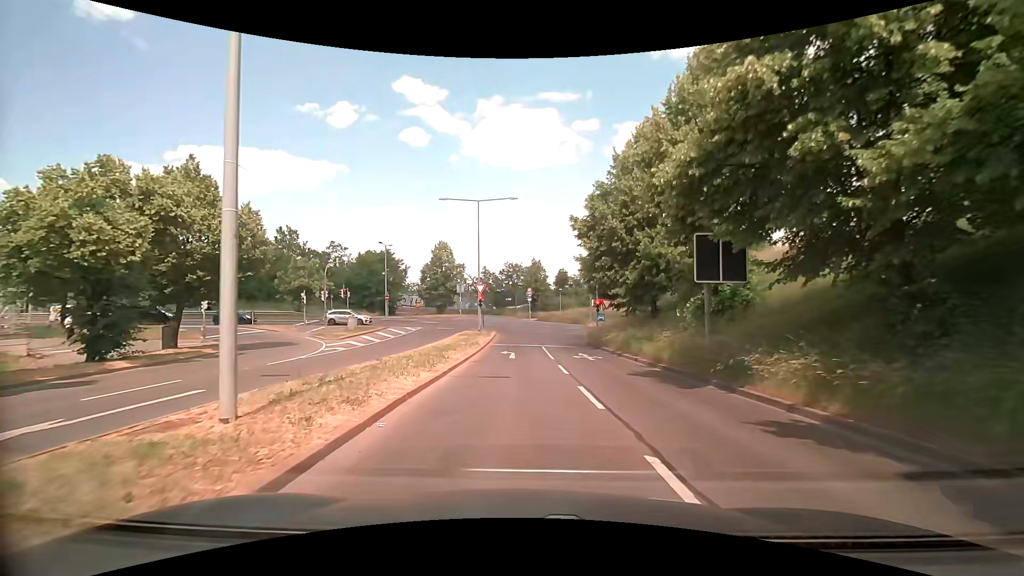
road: tertiary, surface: asphalt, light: Day
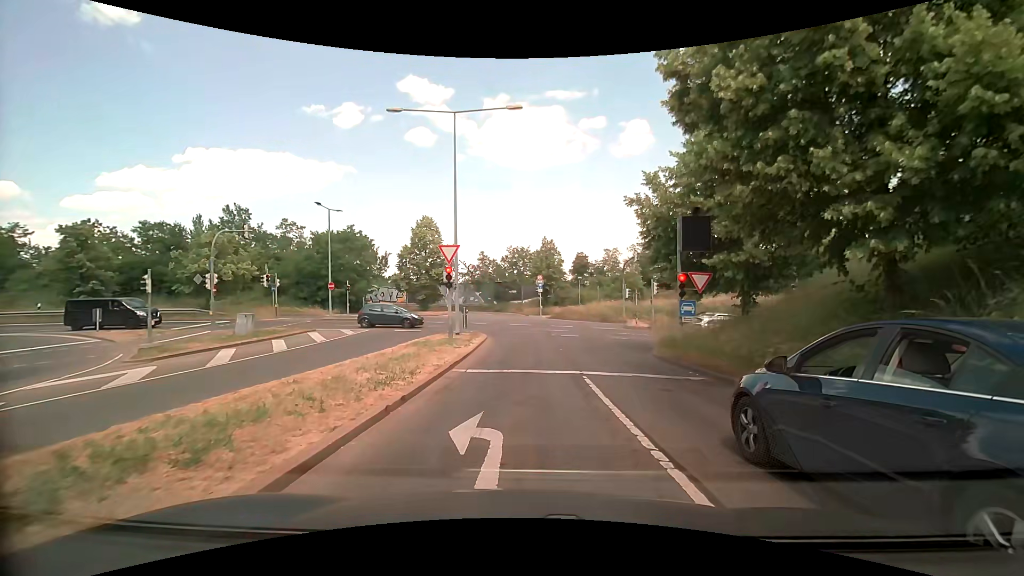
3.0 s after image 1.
(-0.3, +17.5) m; -1°
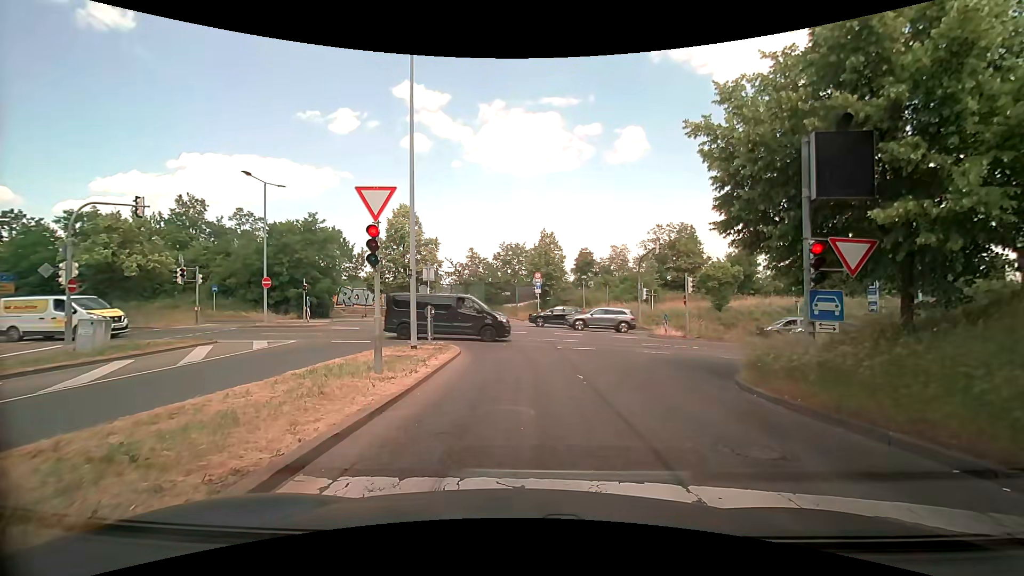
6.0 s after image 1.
(+0.1, +8.3) m; +3°
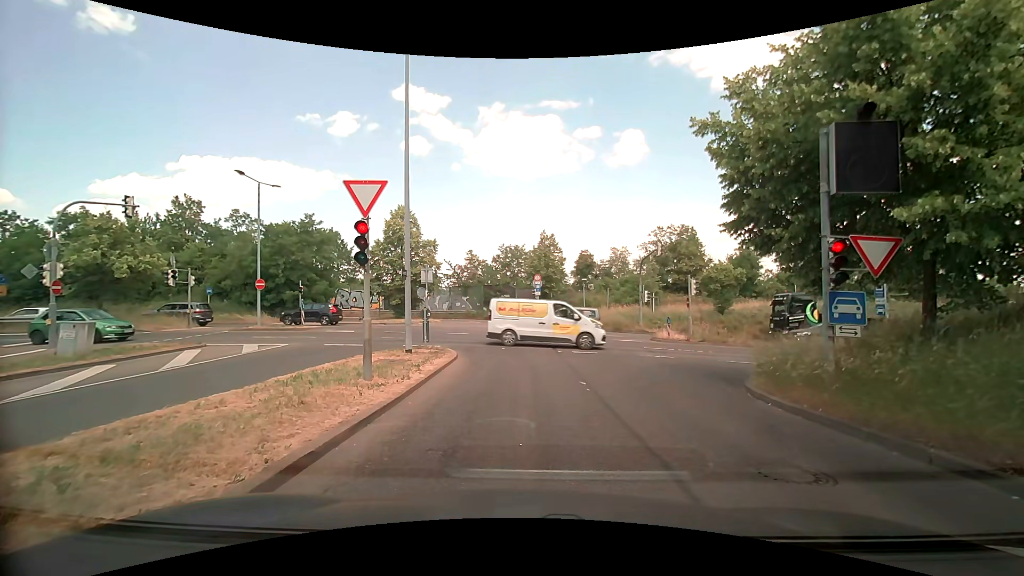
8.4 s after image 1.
(0.0, +0.7) m; 0°
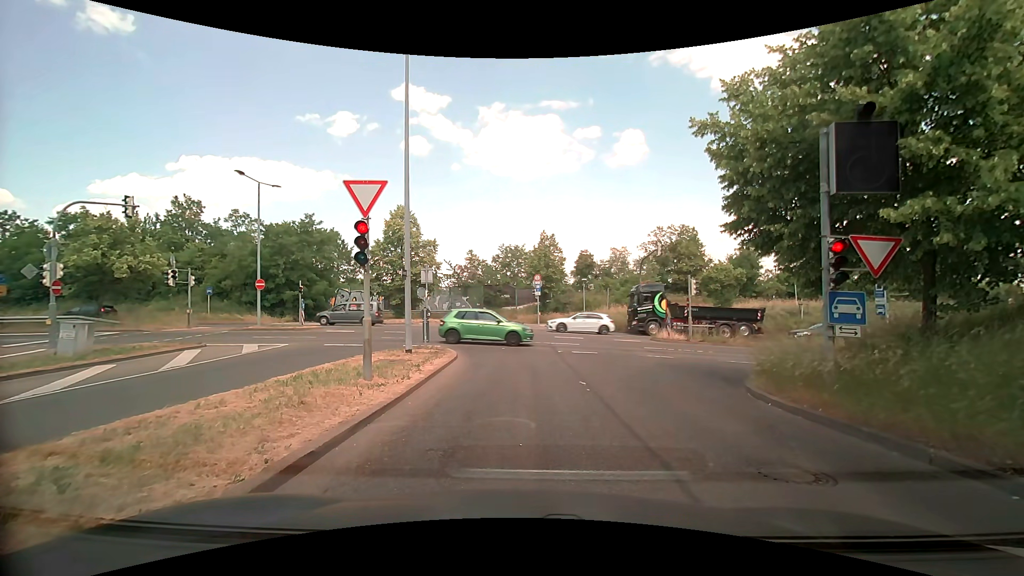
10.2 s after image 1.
(0.0, 0.0) m; 0°
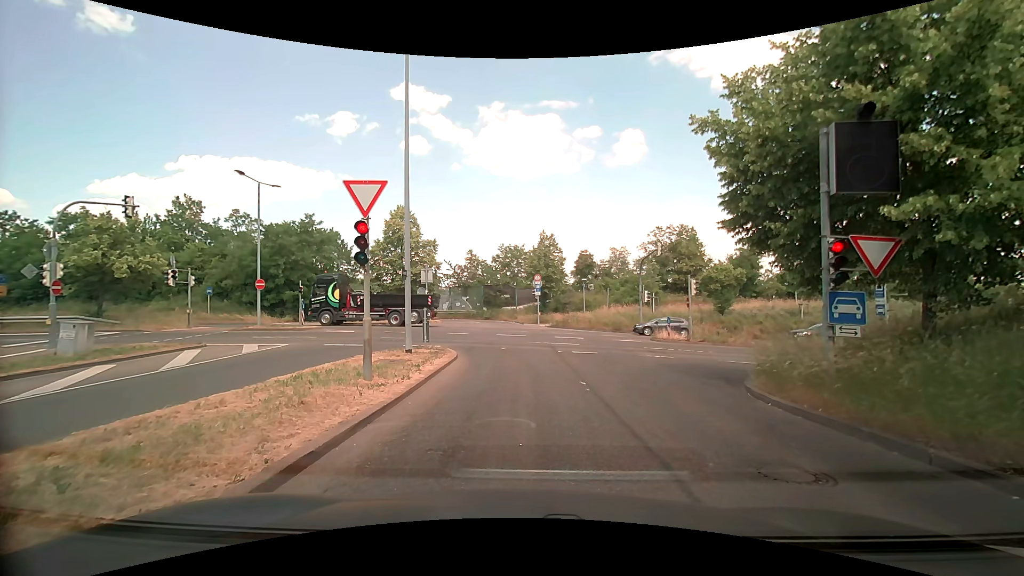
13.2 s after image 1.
(0.0, 0.0) m; 0°
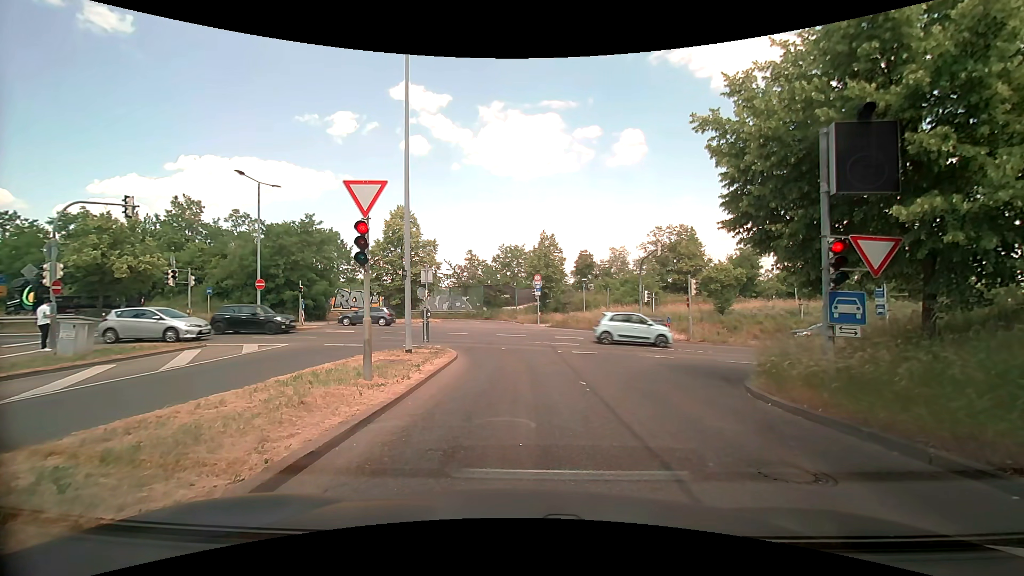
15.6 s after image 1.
(0.0, 0.0) m; 0°
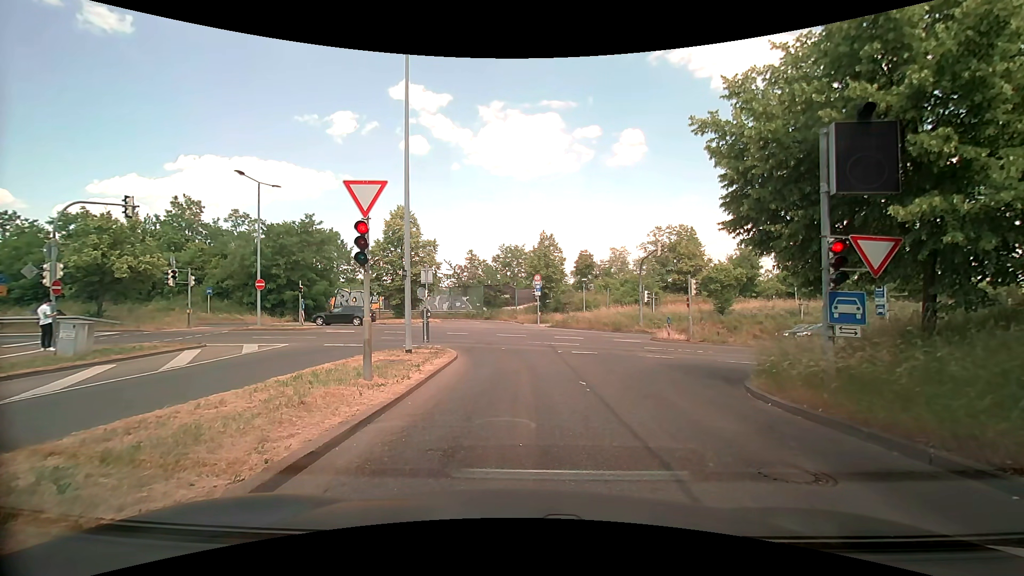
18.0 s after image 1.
(0.0, 0.0) m; 0°
